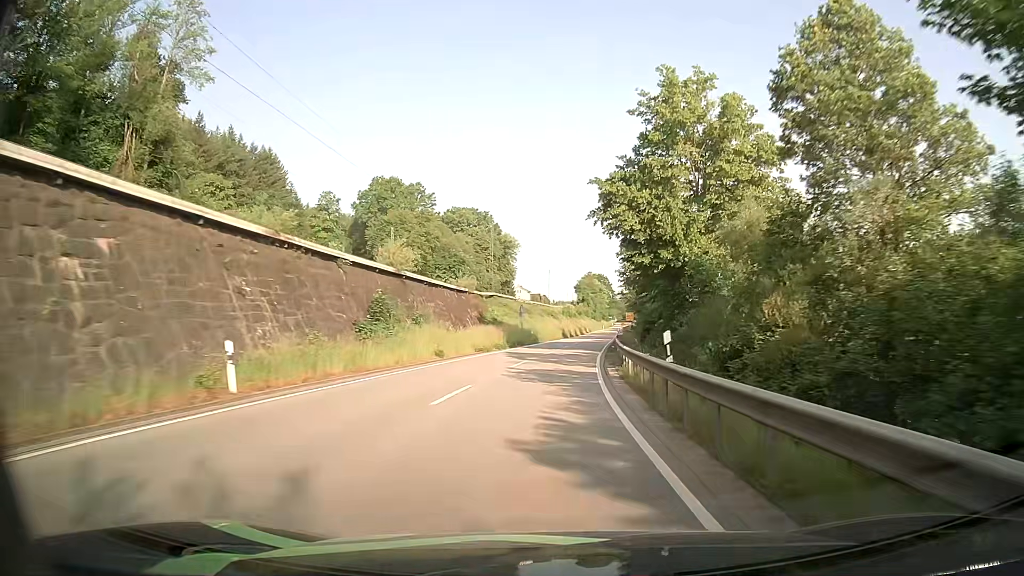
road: primary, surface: asphalt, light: Day
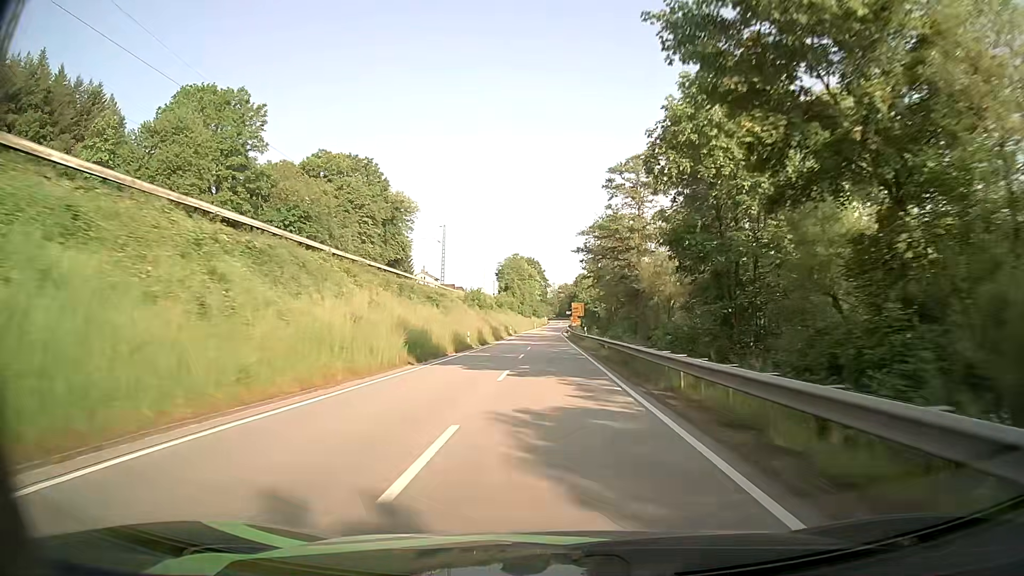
(+4.1, +66.2) m; +7°
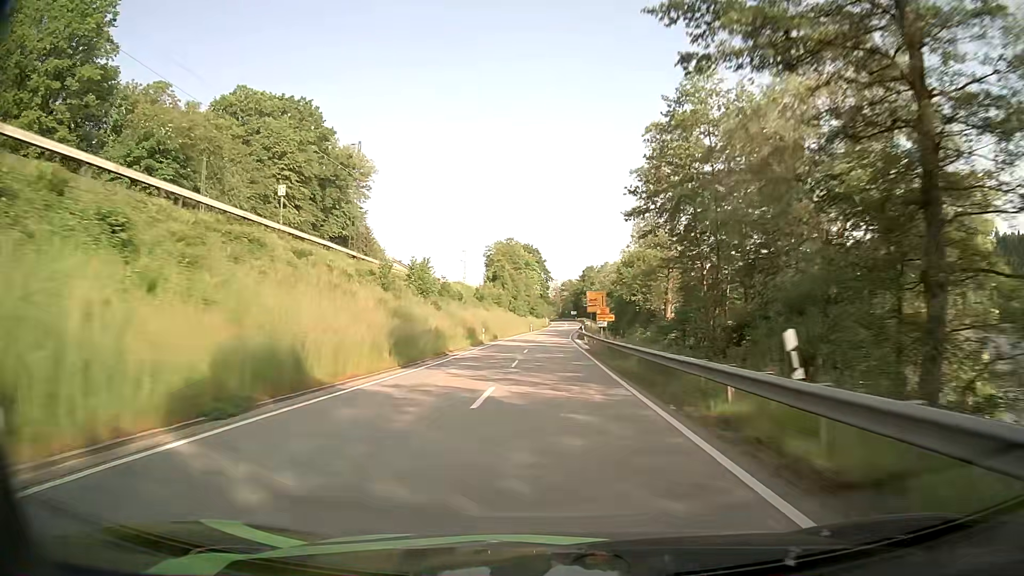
(-0.4, +41.8) m; 0°
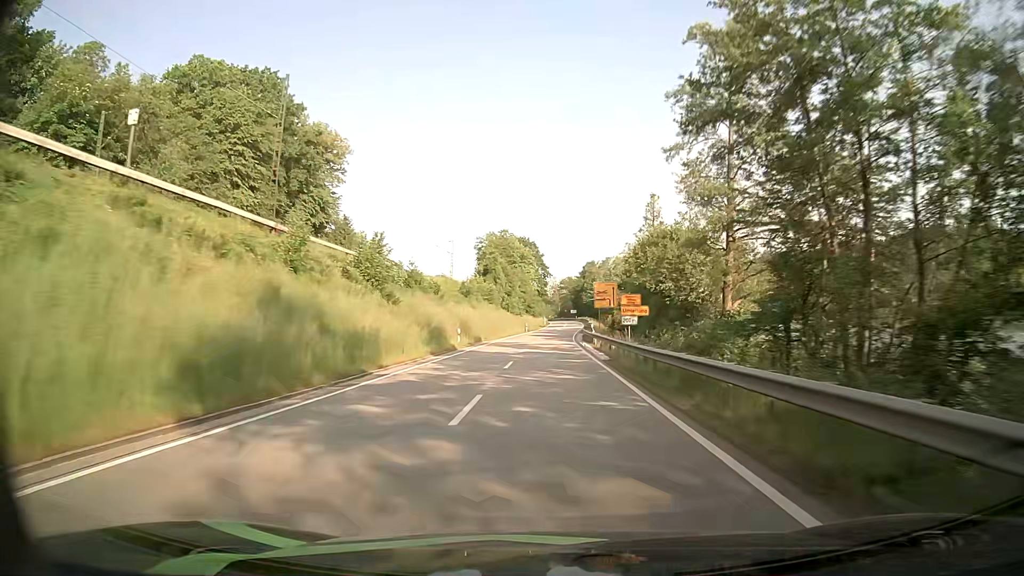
(0.0, +14.2) m; 0°
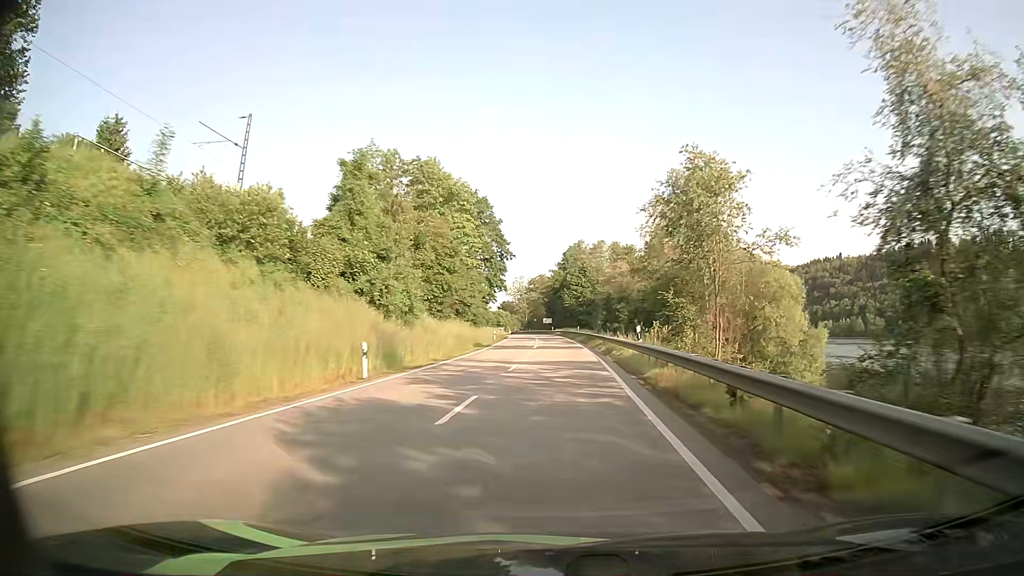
(+1.3, +71.4) m; +3°
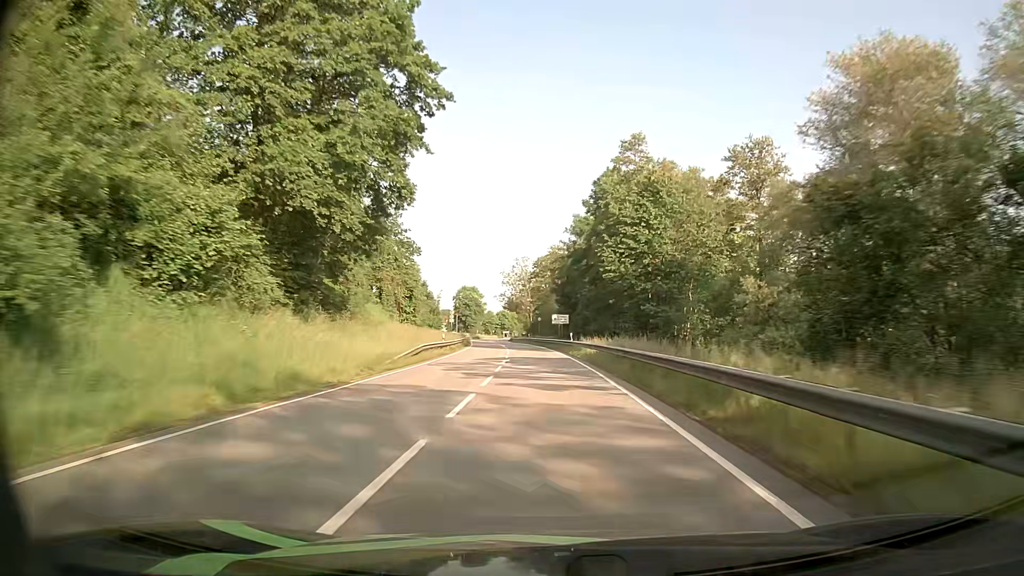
(+0.1, +71.9) m; -1°
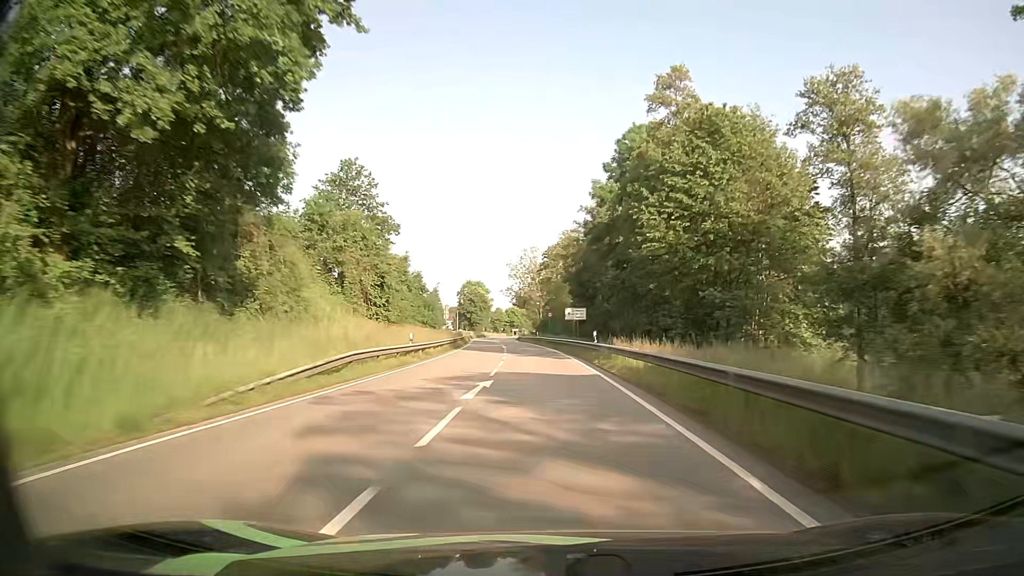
(-0.1, +14.5) m; -1°
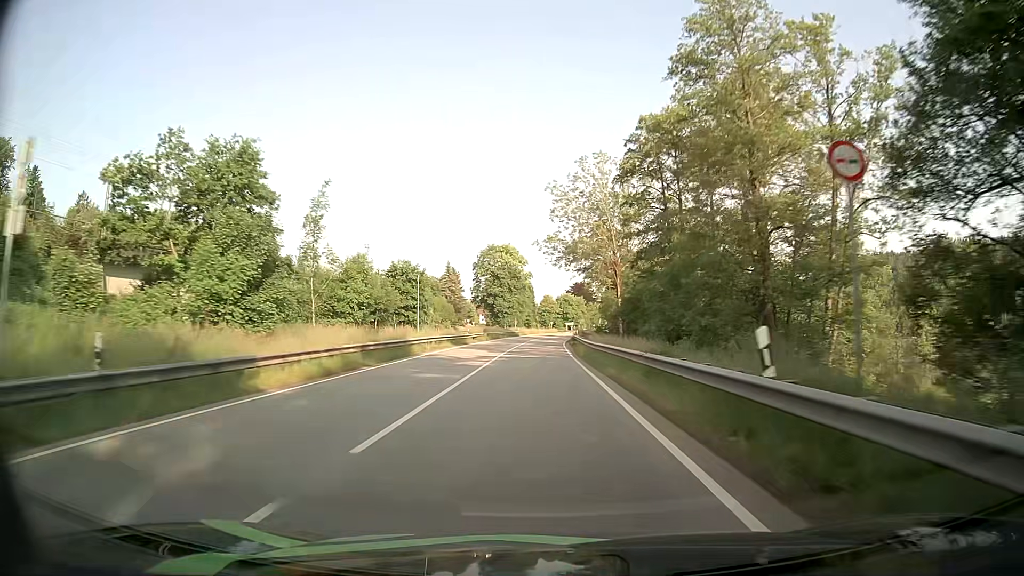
(-2.9, +72.8) m; -5°
(0, +10) (0, +20) (0, +30) (0, +40) (0, +50) (0, +60) (0, +70) (+1, +80) (+1, +90) (+2, +100) m
